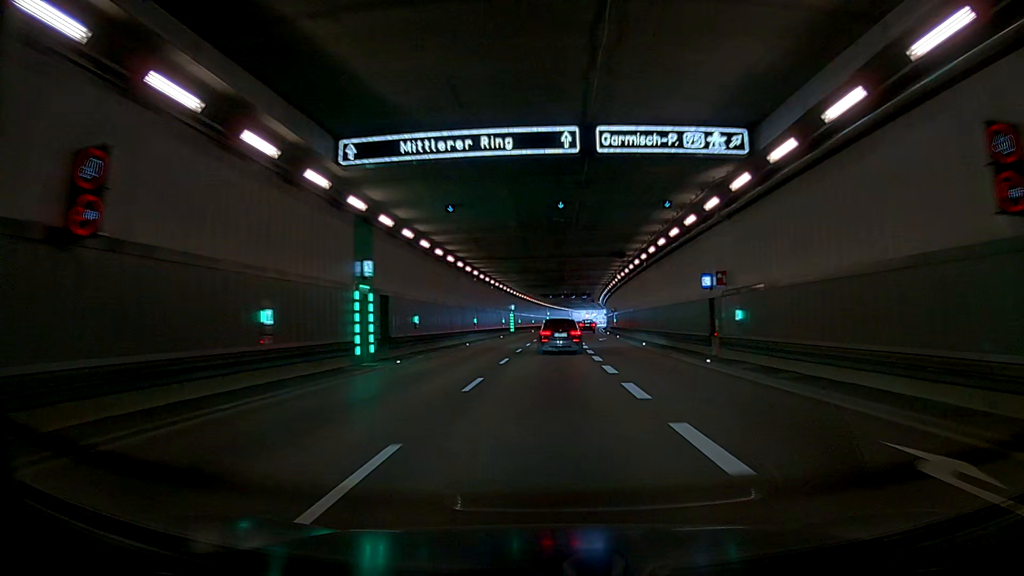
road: trunk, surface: asphalt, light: Day
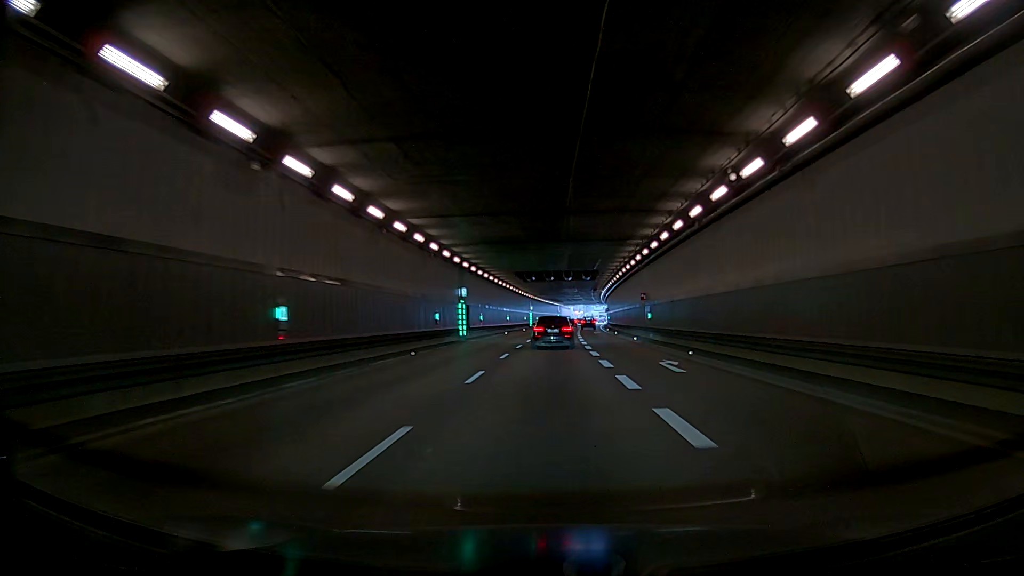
(0.0, +35.2) m; 0°
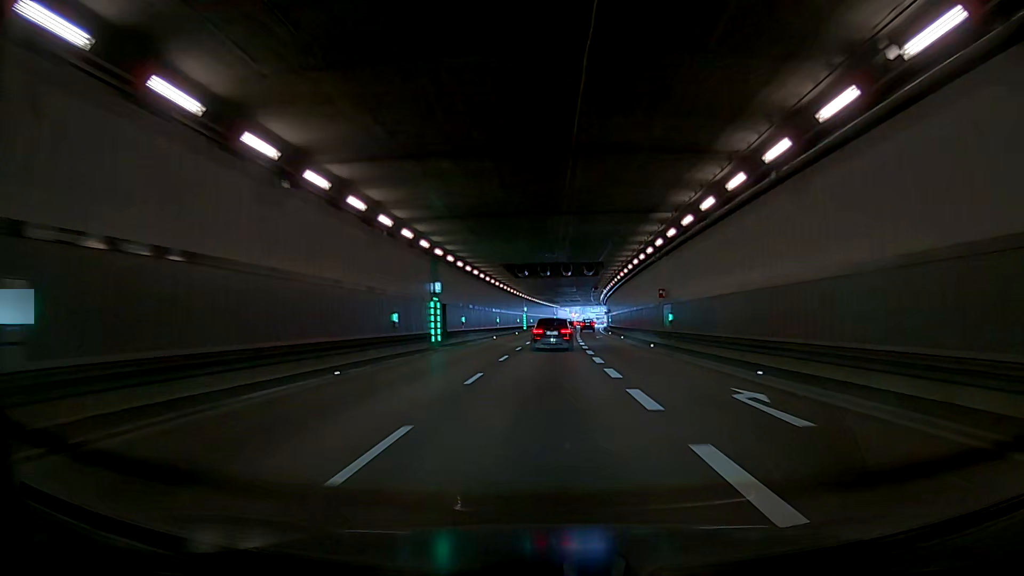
(0.0, +8.9) m; 0°
